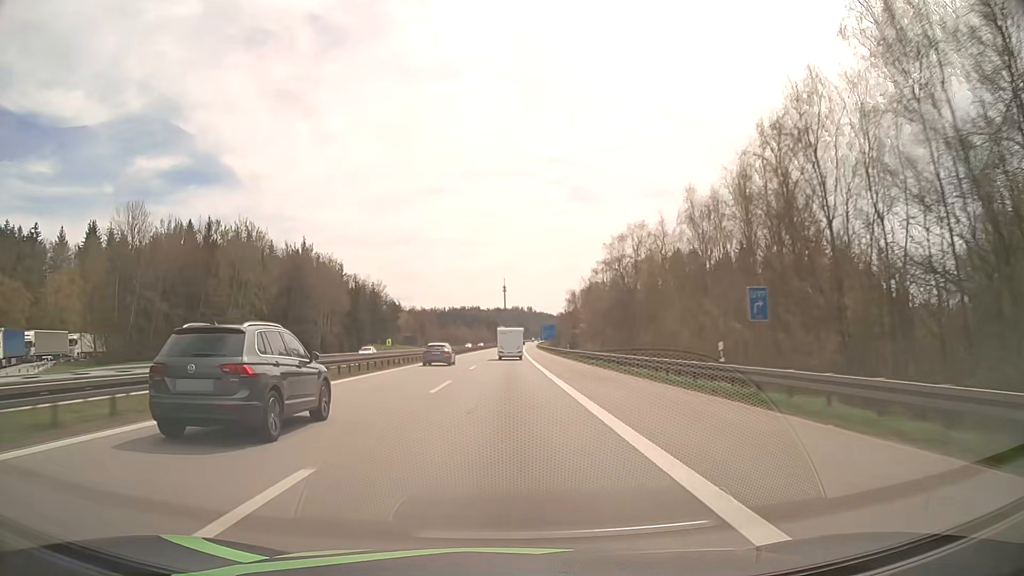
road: motorway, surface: asphalt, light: Day
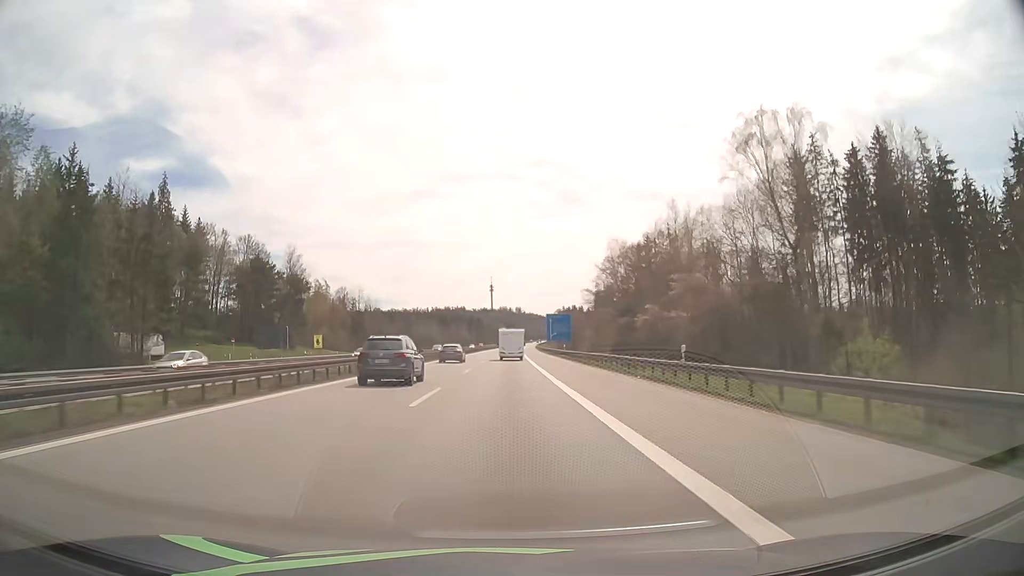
(+0.8, +93.9) m; +1°
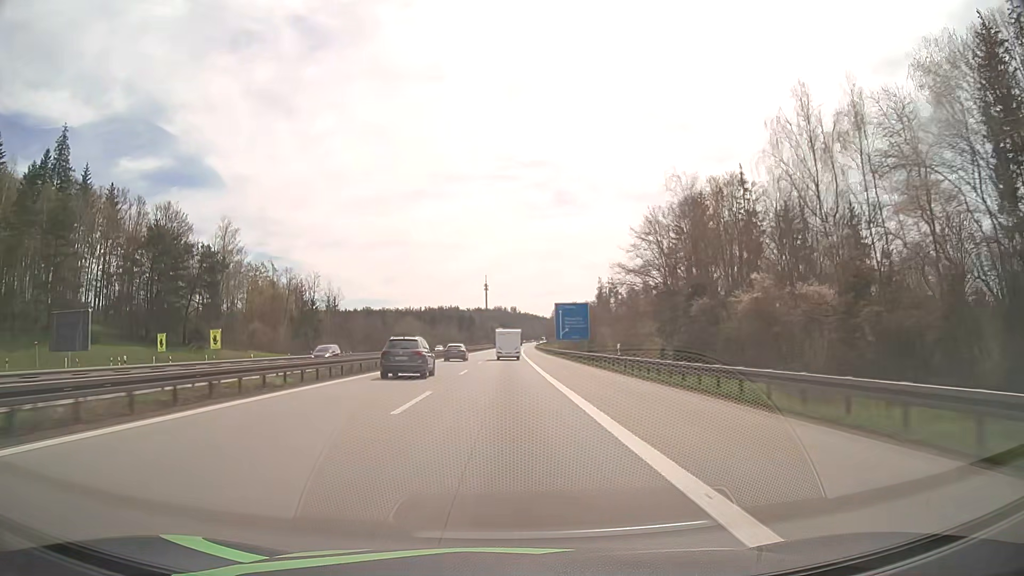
(+0.1, +37.4) m; 0°
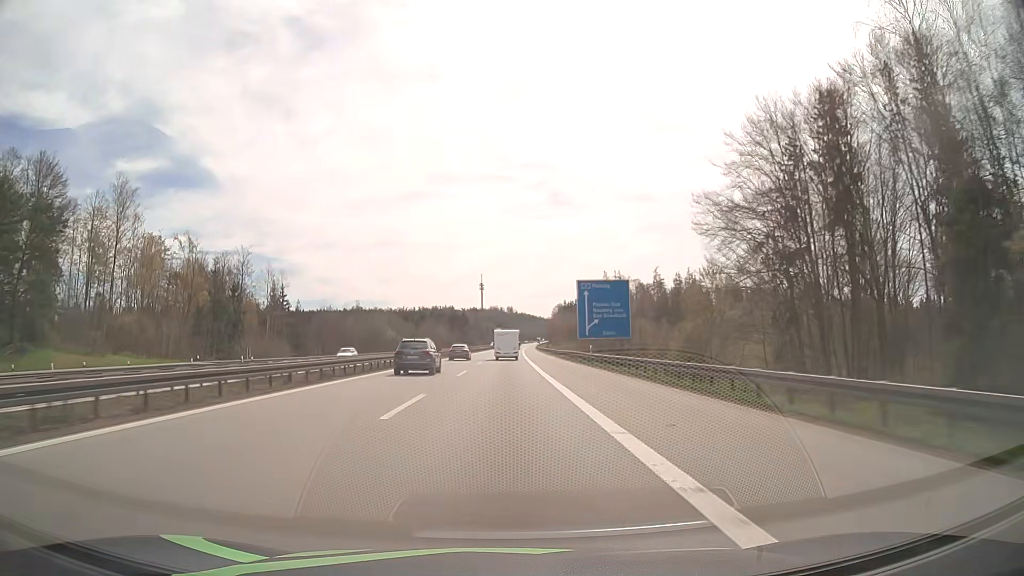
(+0.1, +37.4) m; 0°
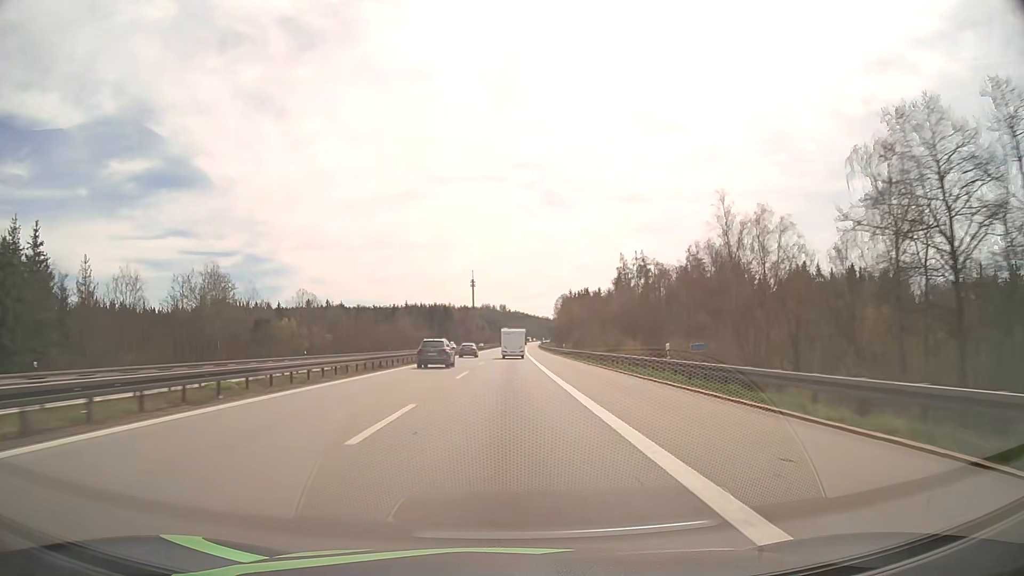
(+0.4, +74.5) m; +1°
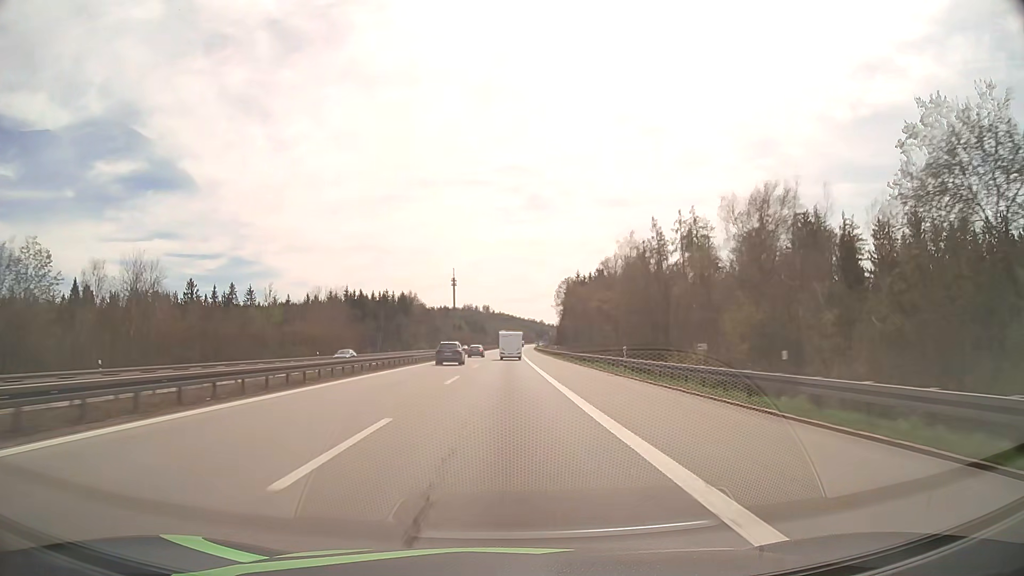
(+1.0, +92.8) m; +1°
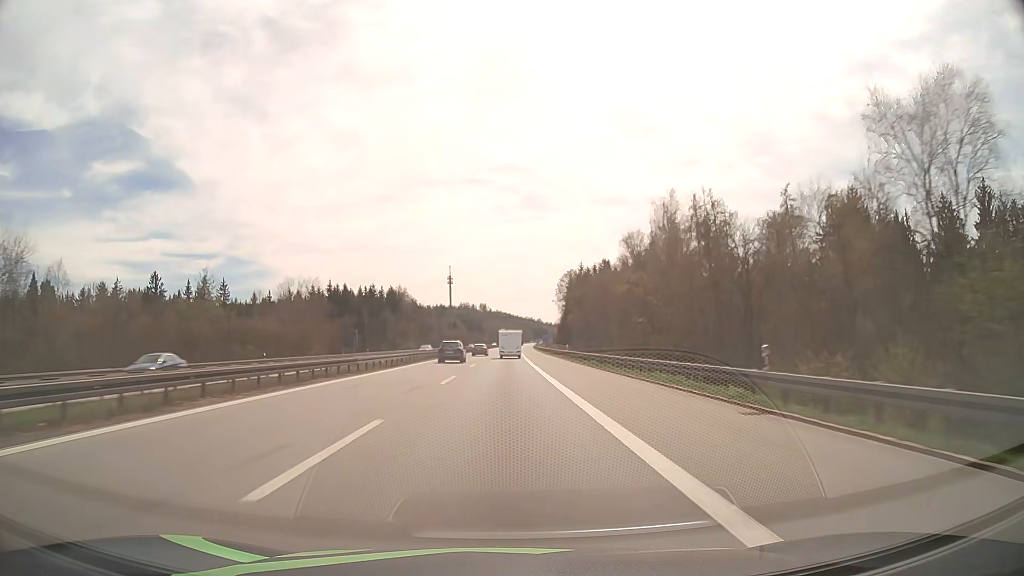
(+0.1, +18.6) m; 0°
